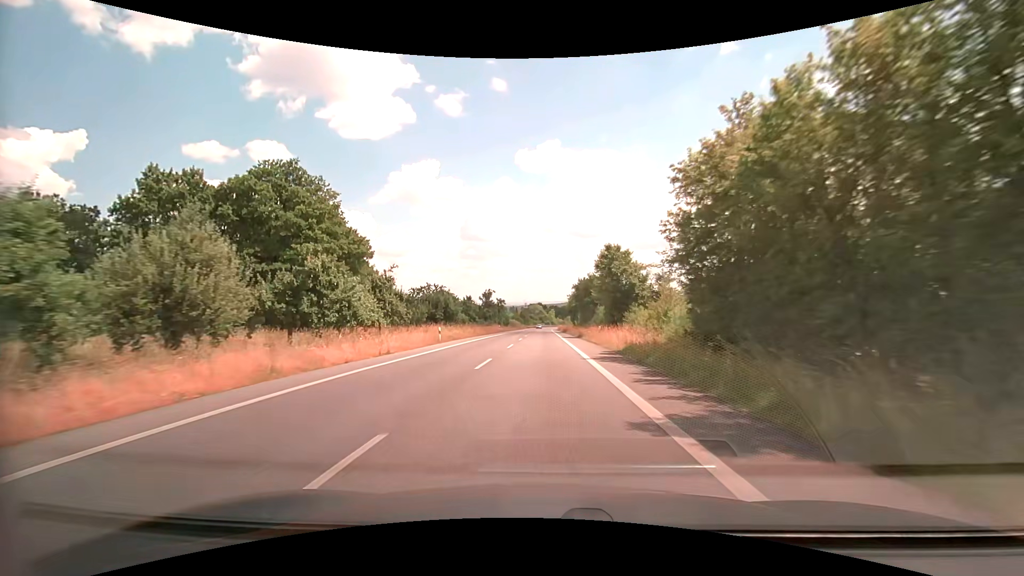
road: secondary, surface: asphalt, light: Day
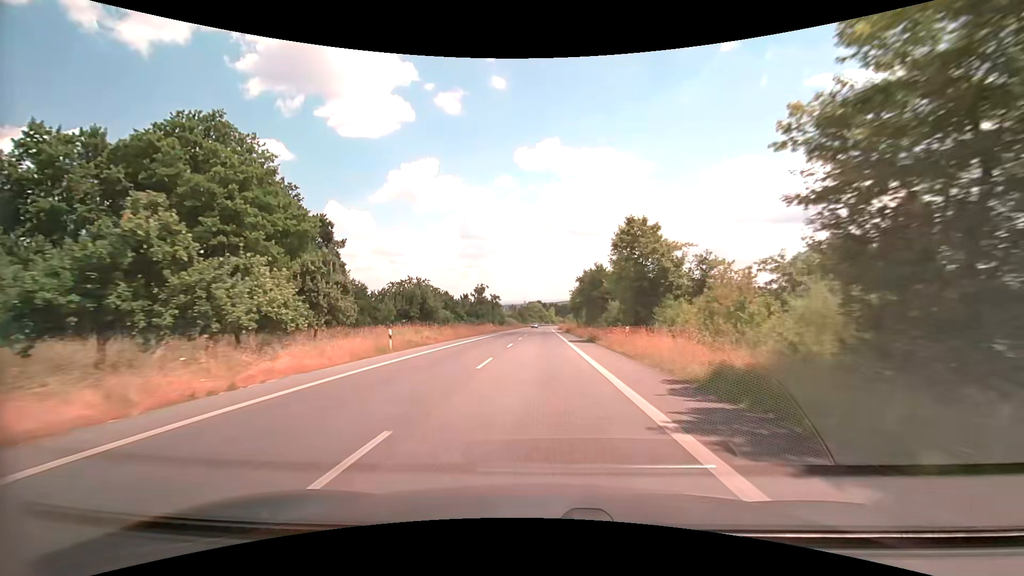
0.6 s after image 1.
(0.0, +11.9) m; 0°
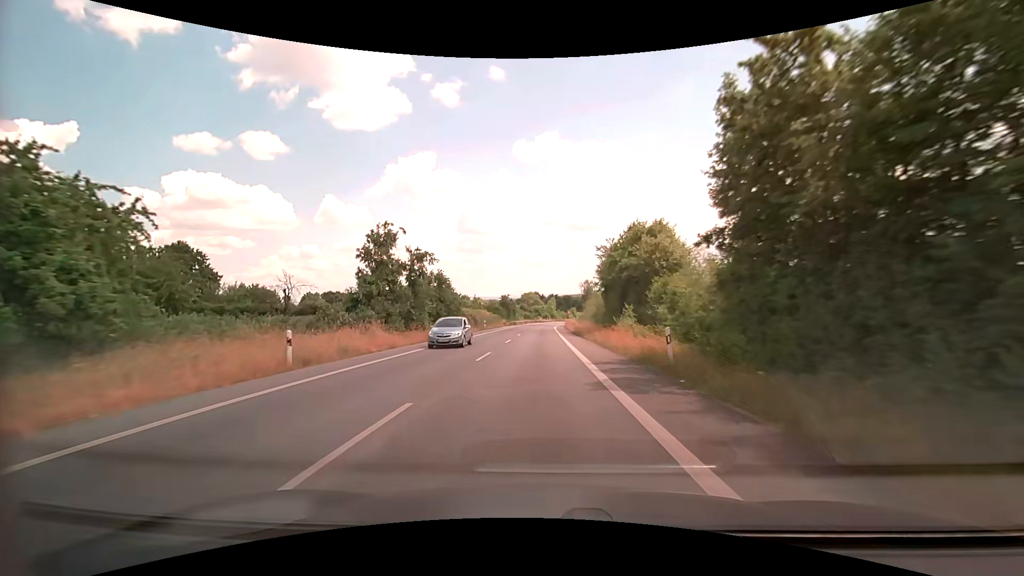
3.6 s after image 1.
(+0.1, +58.1) m; 0°
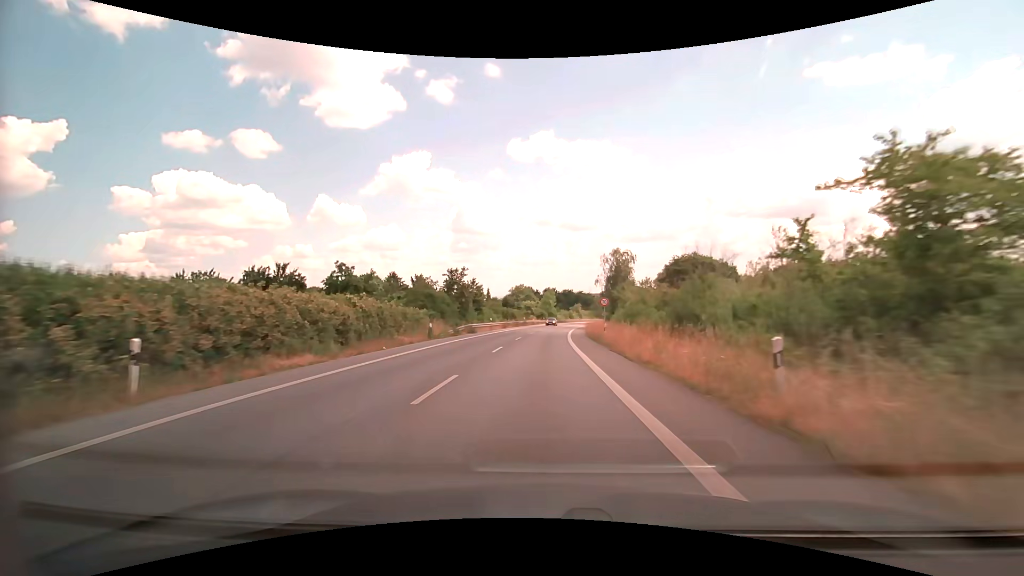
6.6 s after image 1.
(-0.1, +56.0) m; 0°
(0, +10) (0, +20) (+1, +30) (+1, +40) (+1, +50) (+2, +60) (+3, +70) (+4, +80) (+5, +90) (+7, +100) m
